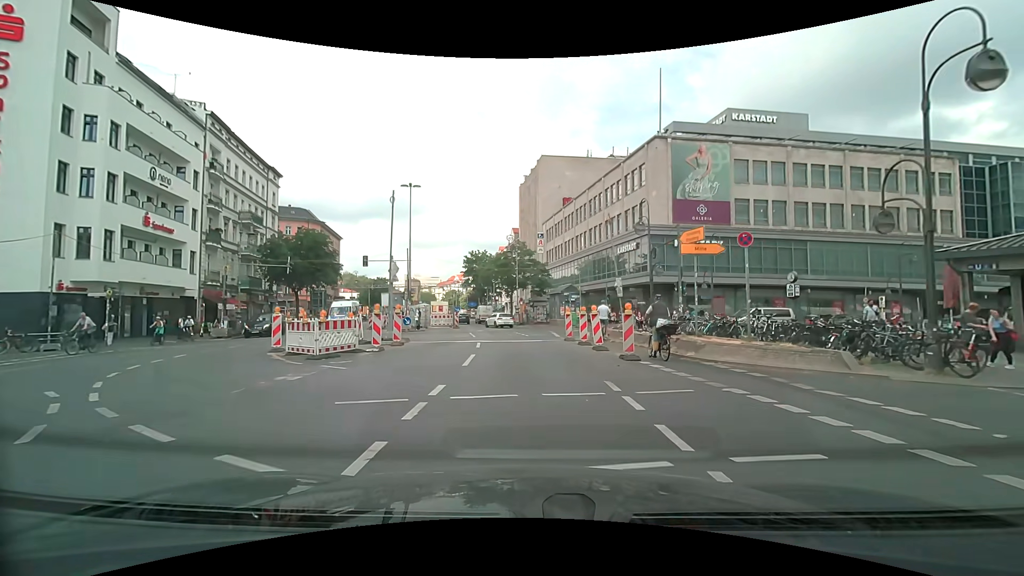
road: secondary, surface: asphalt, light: Day
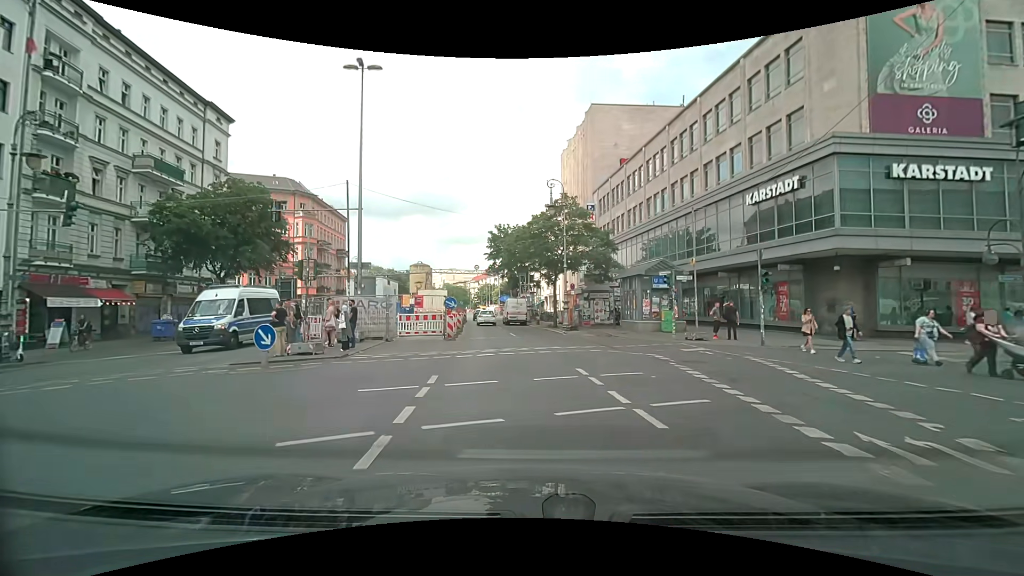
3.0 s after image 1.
(-0.6, +22.5) m; -4°
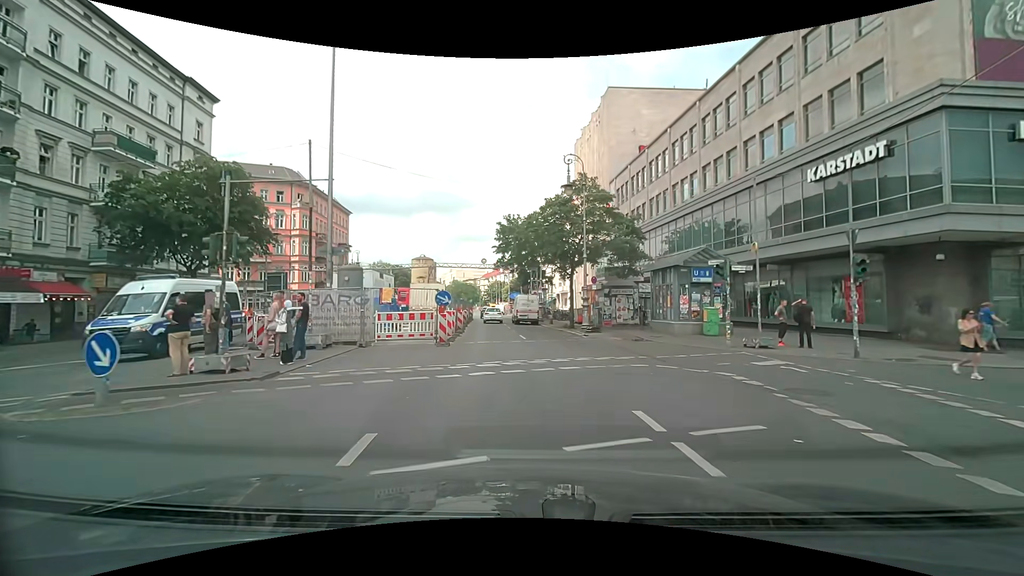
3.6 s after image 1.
(-0.1, +5.0) m; -2°
